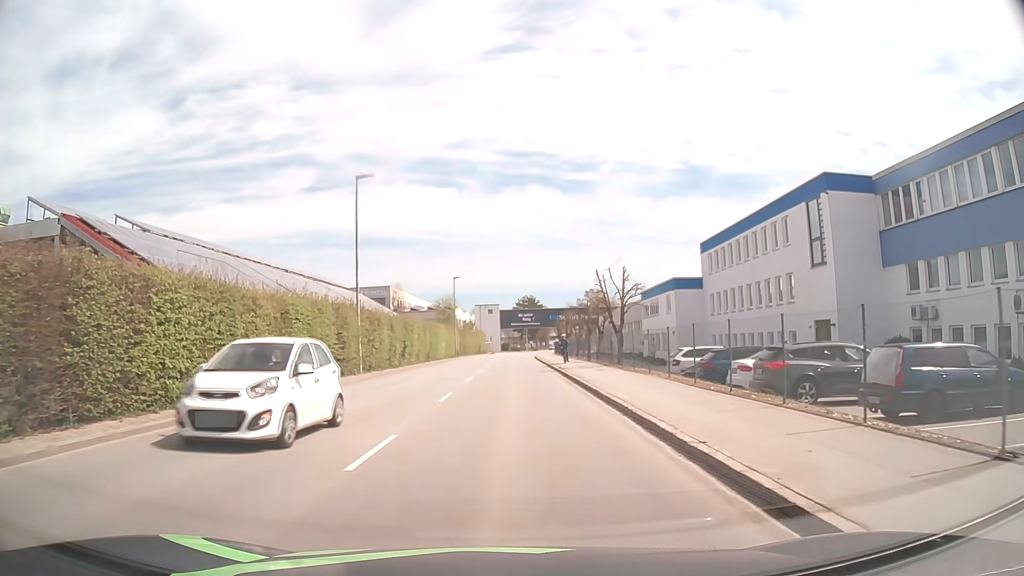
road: tertiary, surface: asphalt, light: Day
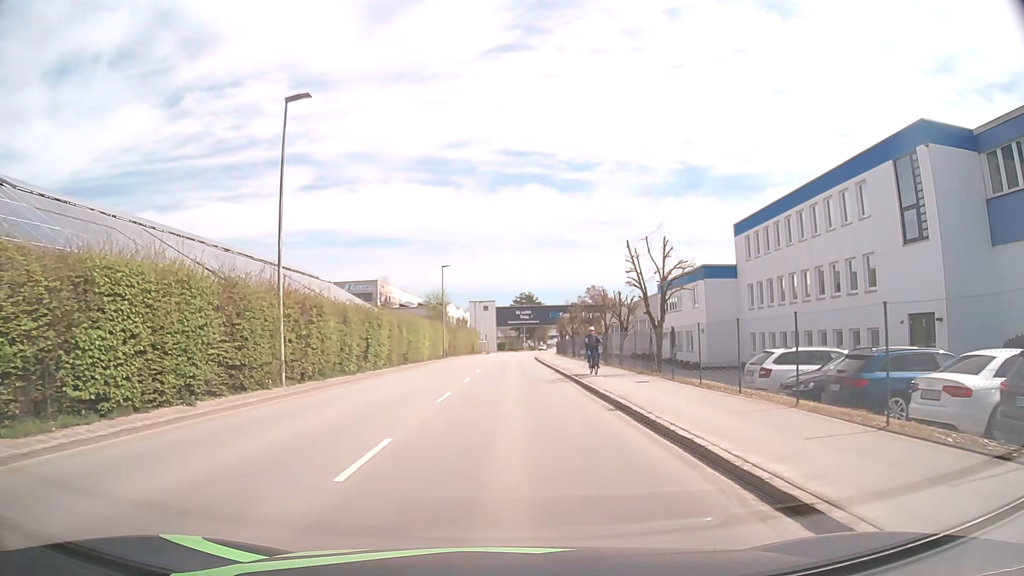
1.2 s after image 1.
(0.0, +9.6) m; 0°
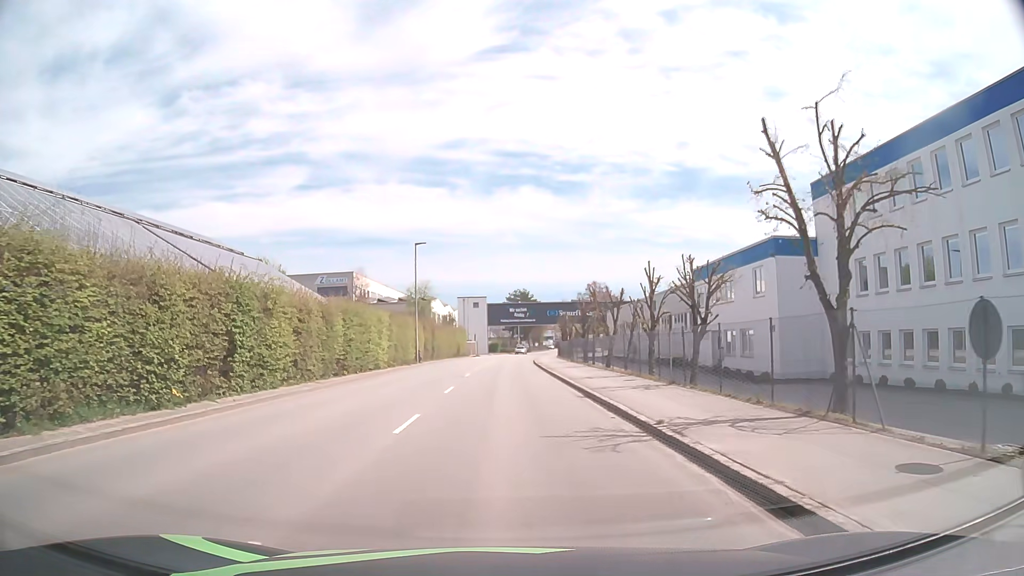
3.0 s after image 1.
(+0.1, +14.2) m; 0°
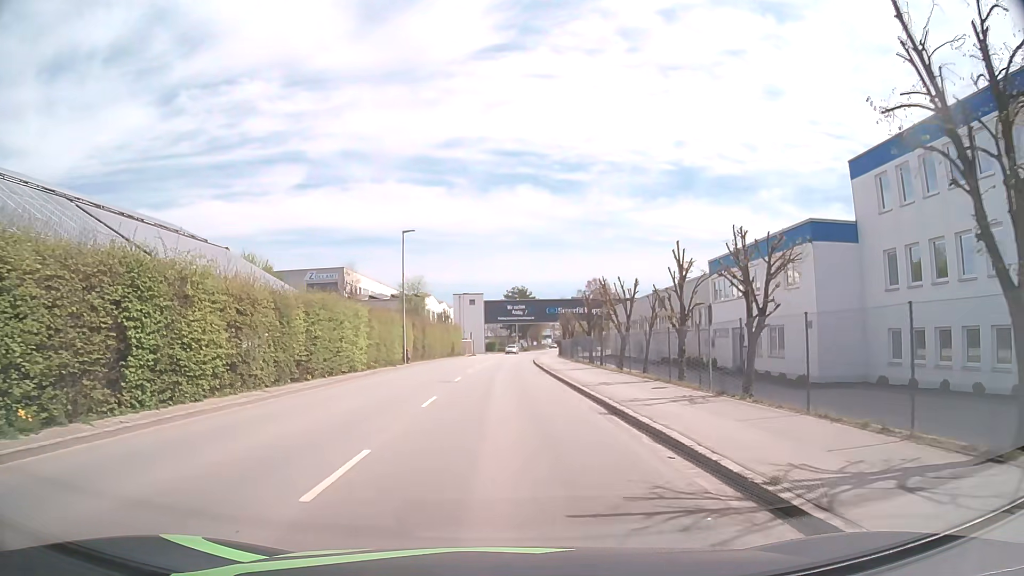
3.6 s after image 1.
(+0.1, +4.7) m; +1°
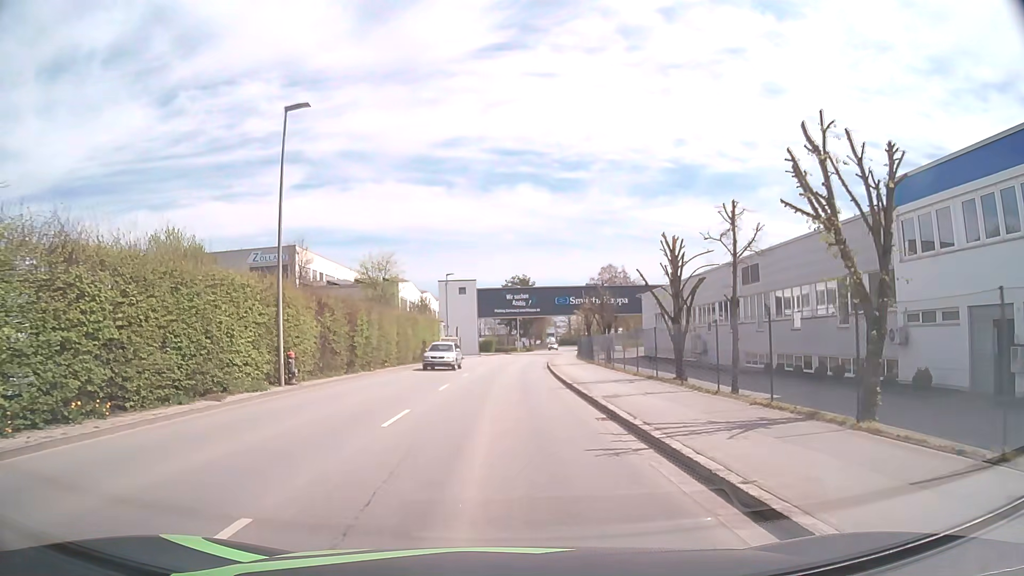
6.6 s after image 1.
(+0.1, +23.0) m; 0°
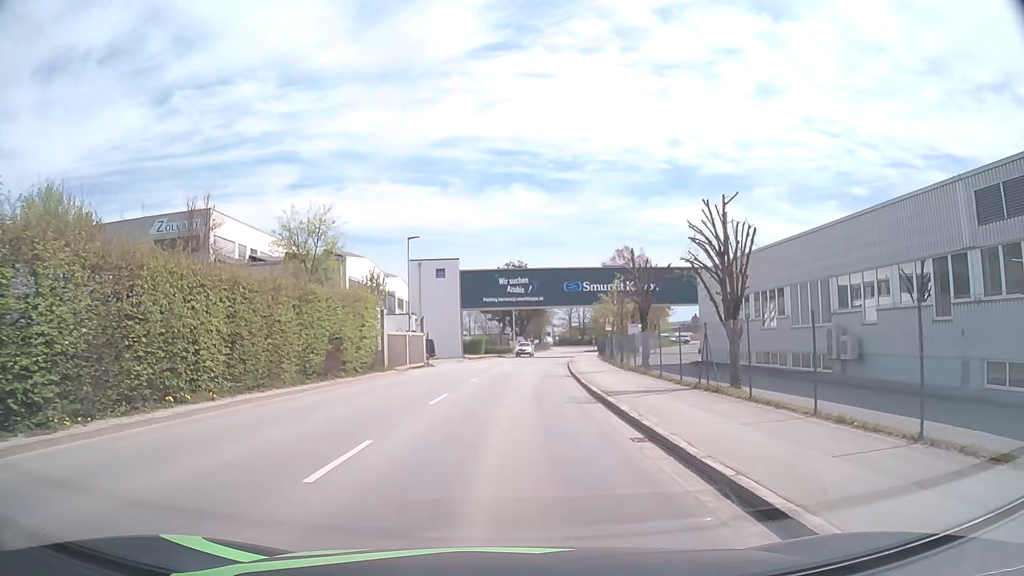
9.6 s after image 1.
(-0.1, +22.6) m; +1°
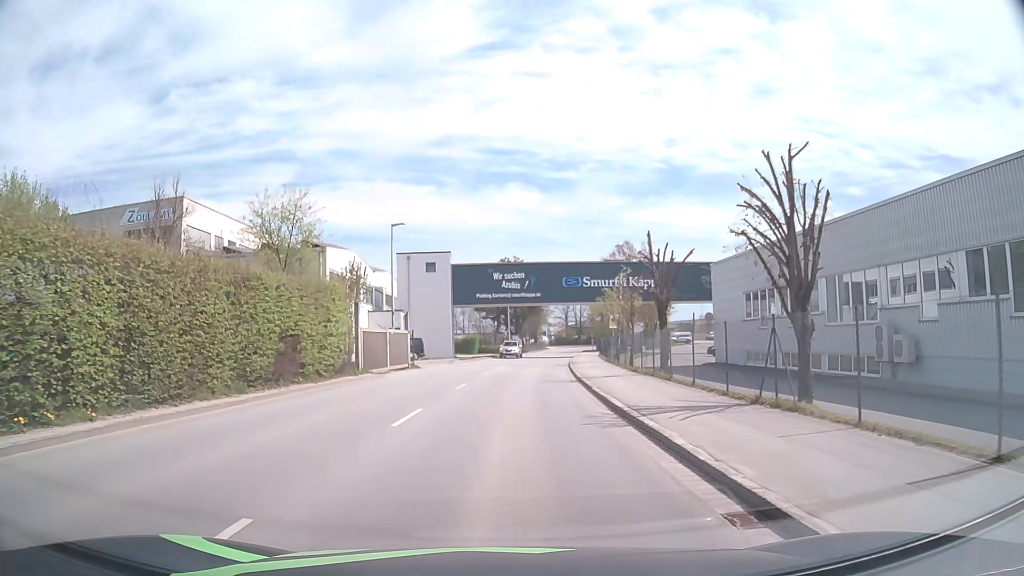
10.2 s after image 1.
(0.0, +4.5) m; 0°
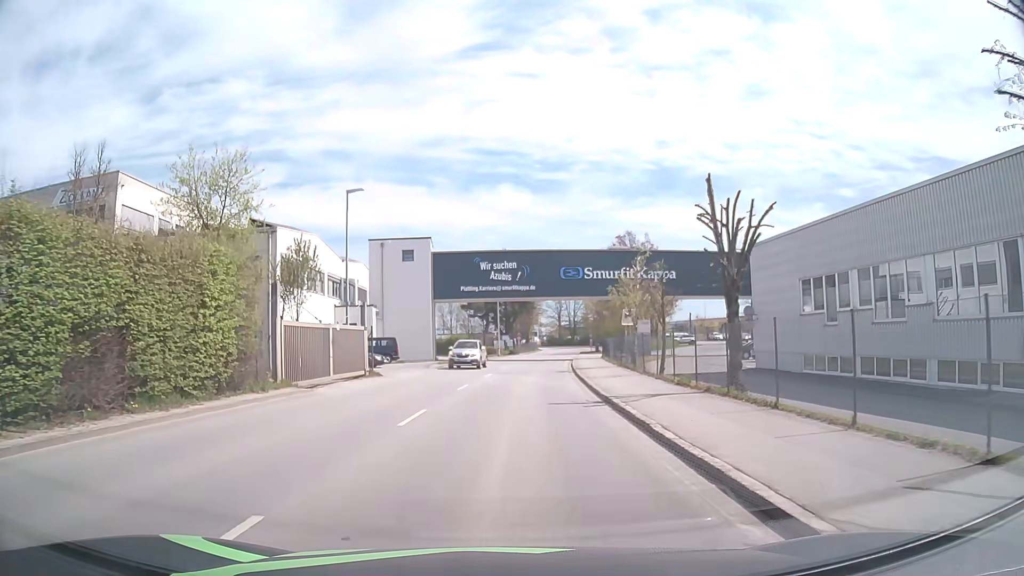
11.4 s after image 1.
(0.0, +8.9) m; +1°
(0, +10) (0, +20) (+1, +30) (+1, +40) (+2, +50) (+3, +60) (+4, +70) (+6, +80) (+7, +90) (+8, +100) m
